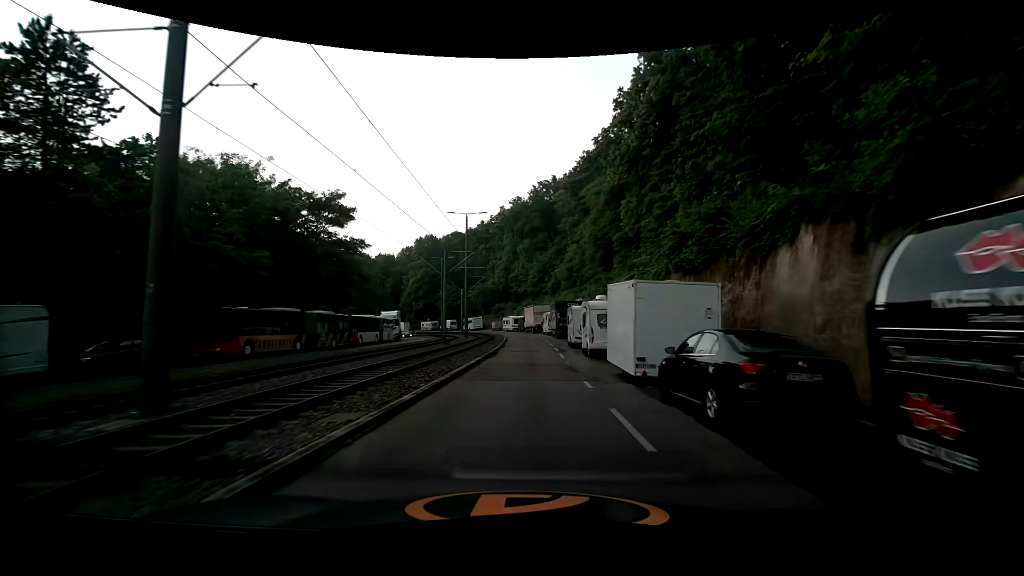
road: secondary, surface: asphalt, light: Day
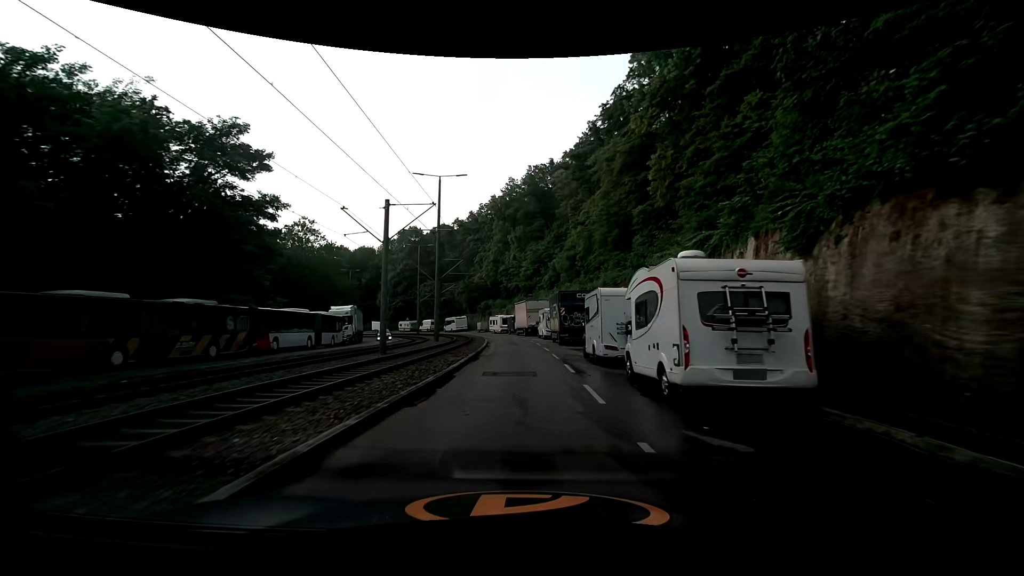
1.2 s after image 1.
(0.0, +14.6) m; +1°
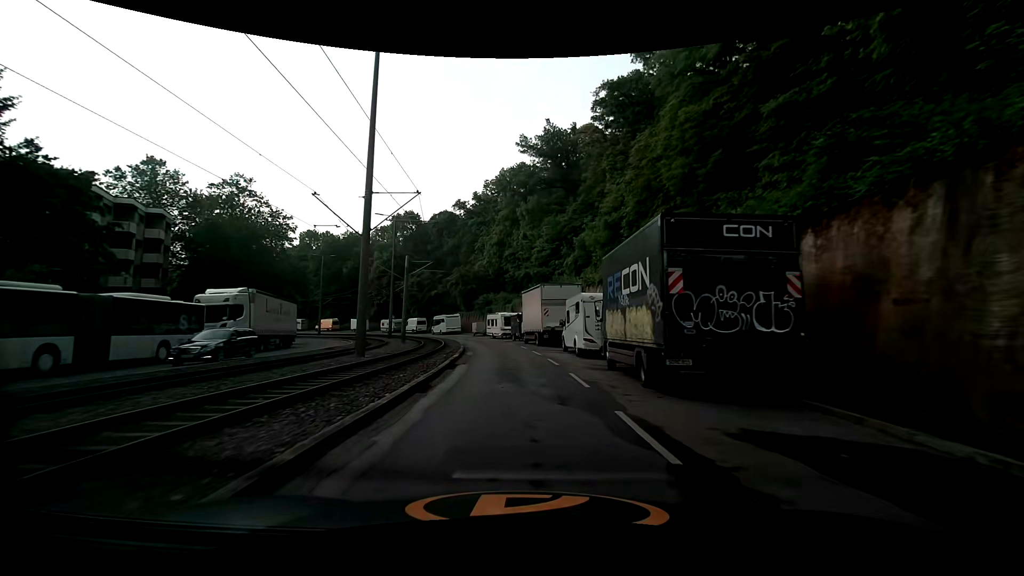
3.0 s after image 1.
(-0.4, +22.2) m; -2°
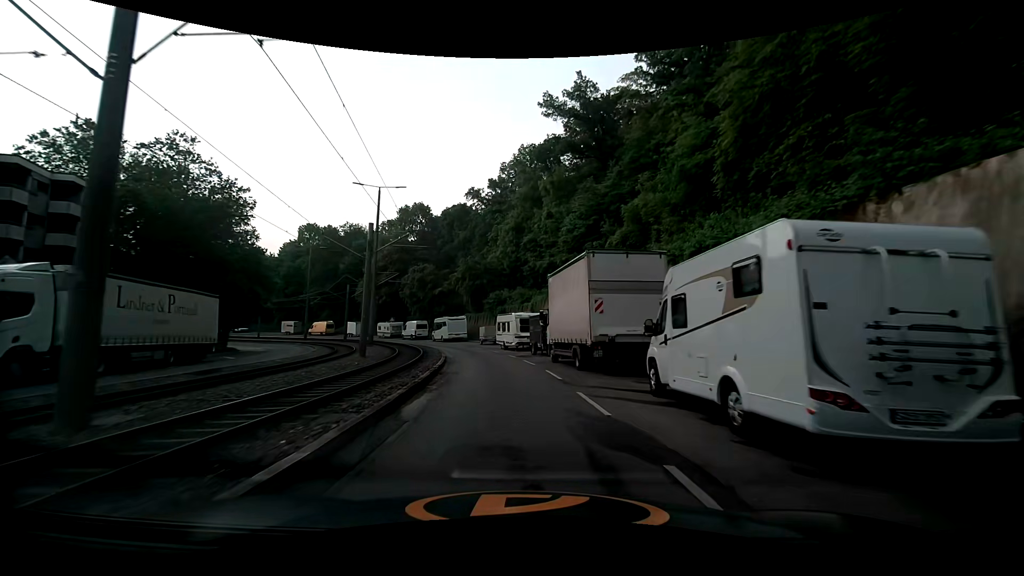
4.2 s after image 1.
(-0.2, +14.8) m; -2°
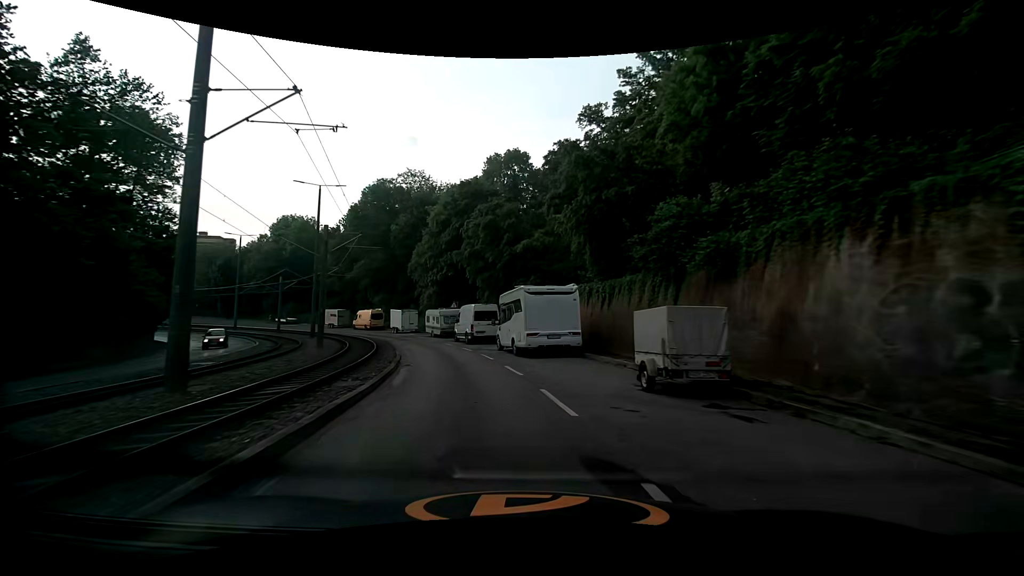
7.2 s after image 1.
(-3.8, +36.2) m; -13°
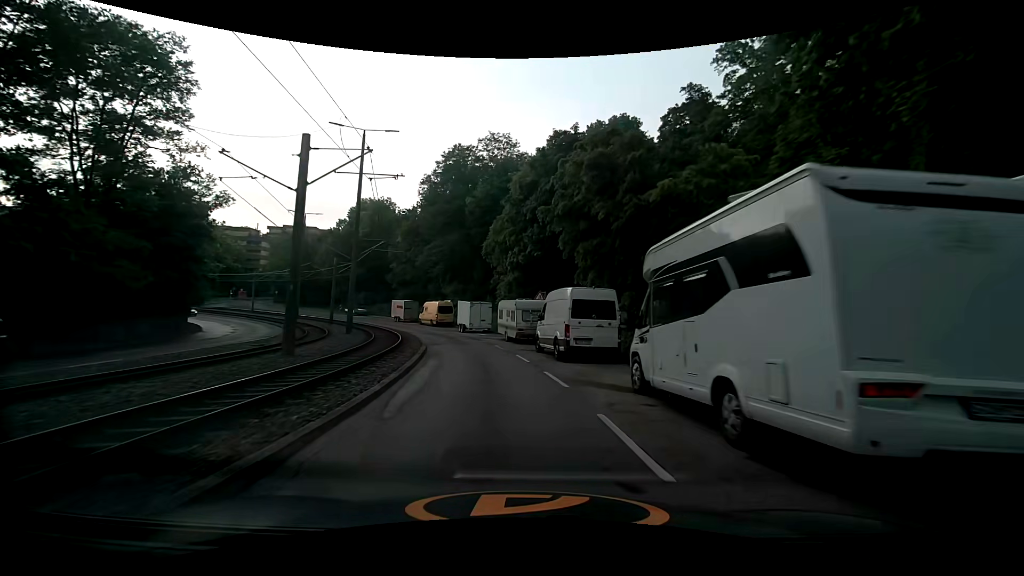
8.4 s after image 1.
(-1.5, +14.7) m; -11°
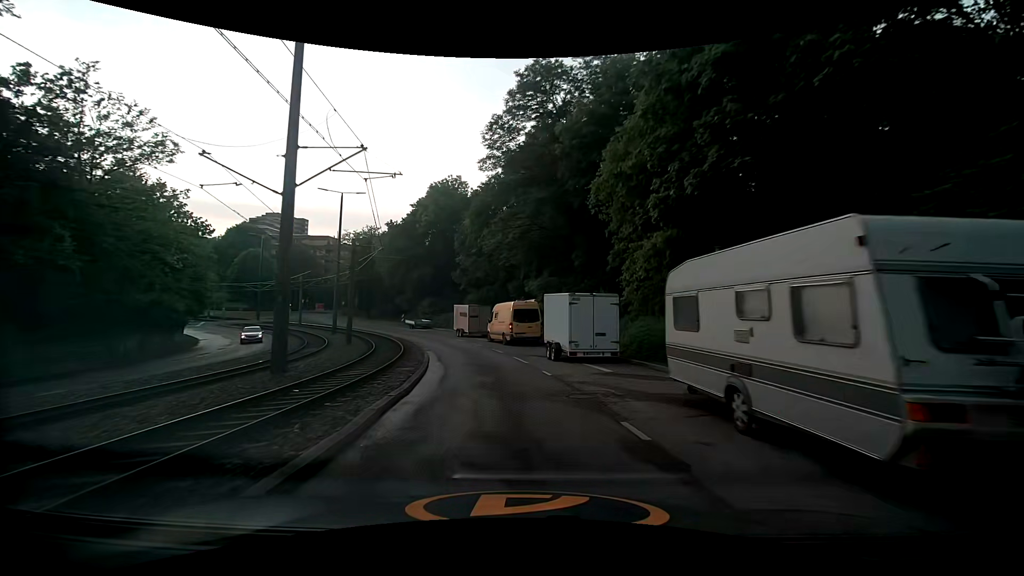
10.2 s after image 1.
(-2.0, +21.9) m; -11°
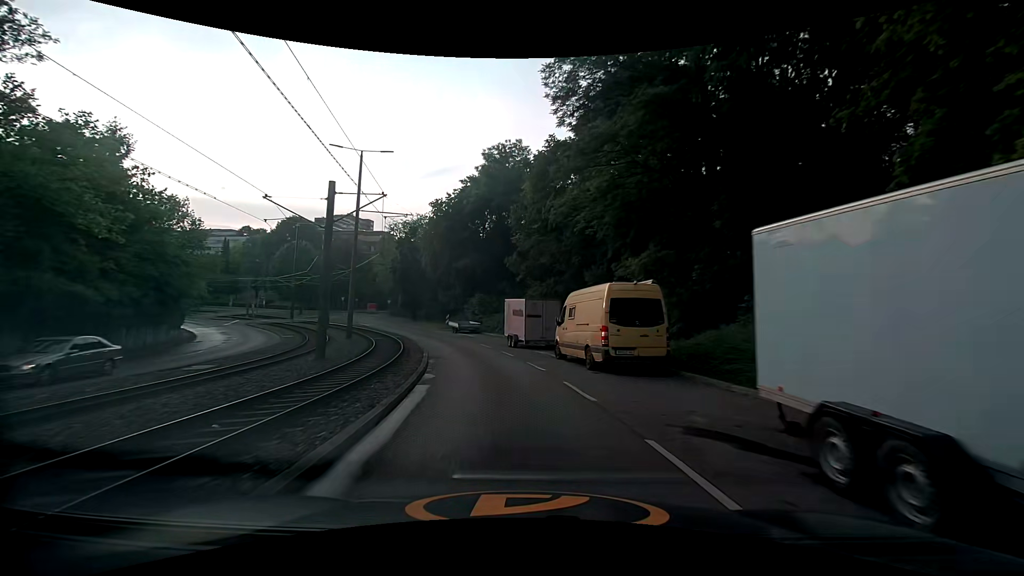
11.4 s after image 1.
(-1.1, +14.6) m; -7°
